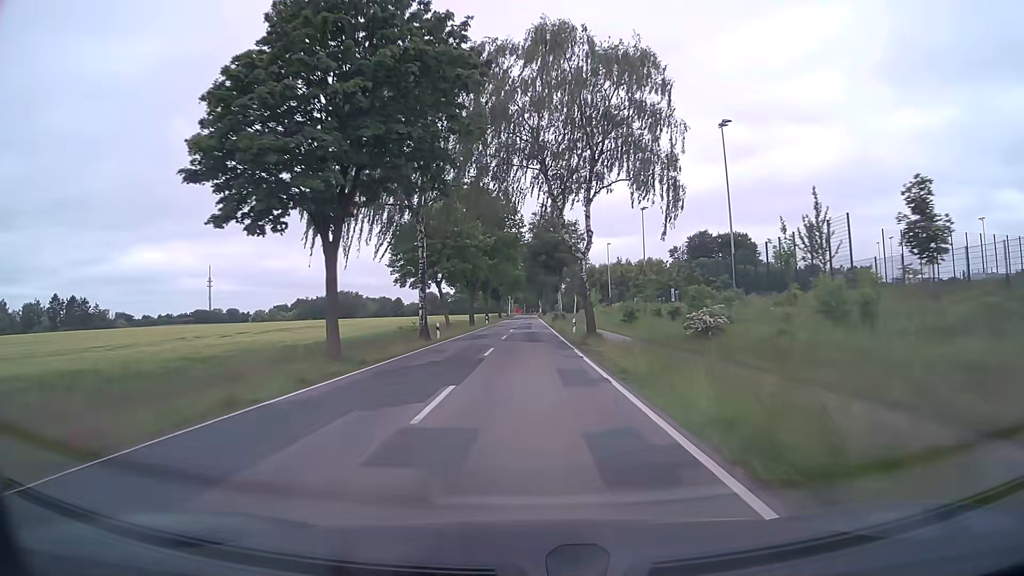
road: tertiary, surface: asphalt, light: Day
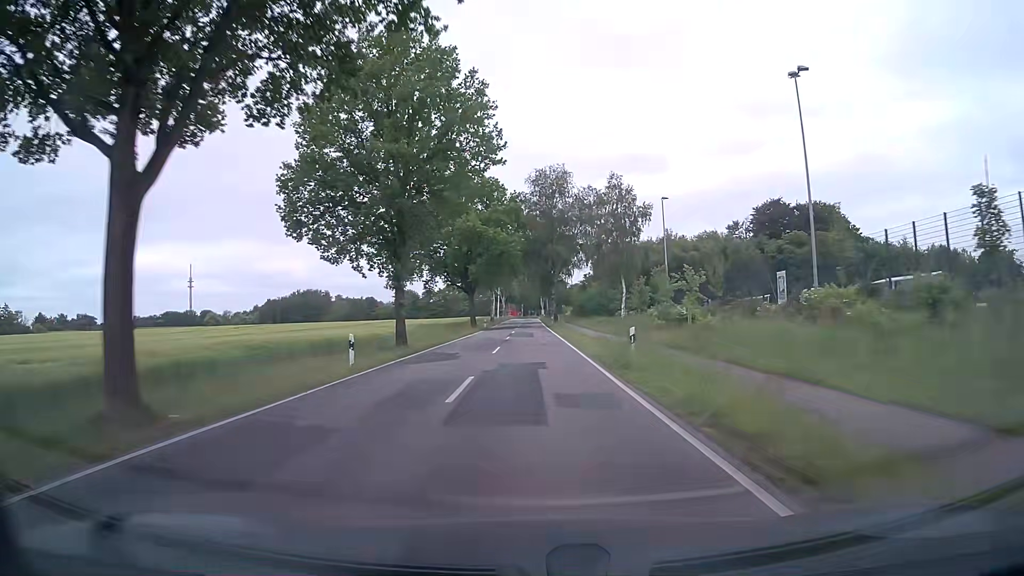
(-0.2, +61.8) m; 0°
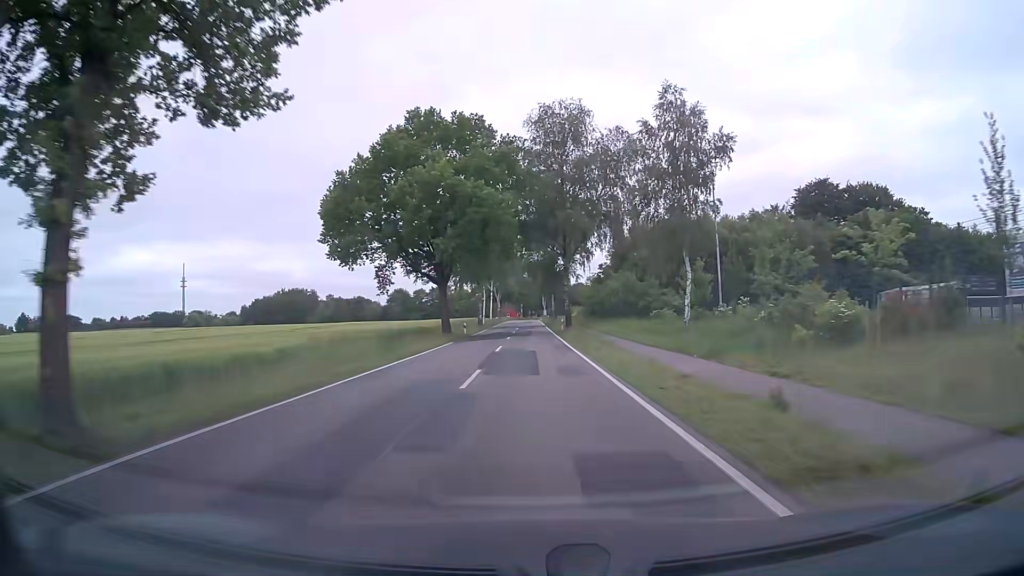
(0.0, +23.7) m; 0°
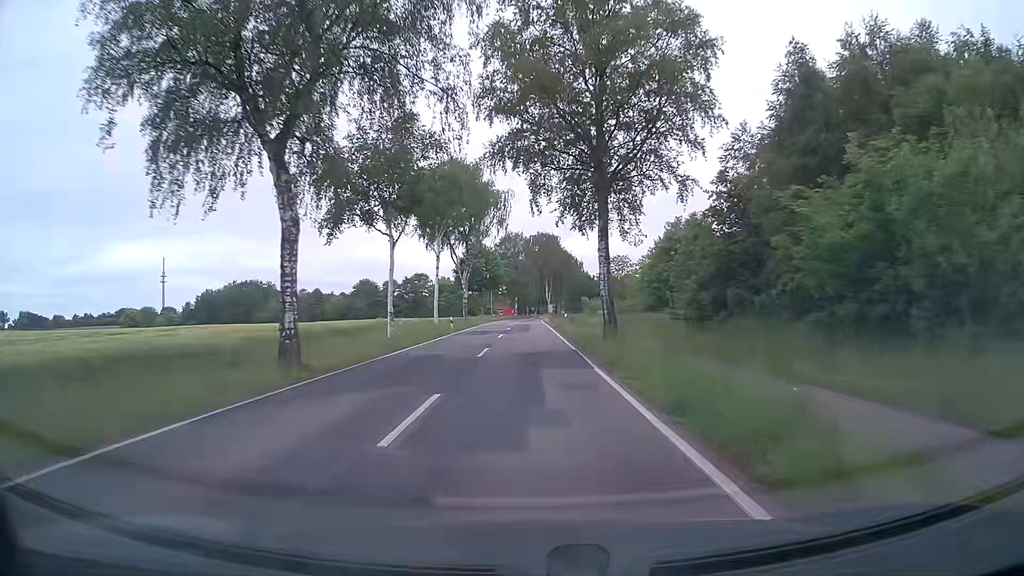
(+0.2, +56.9) m; 0°
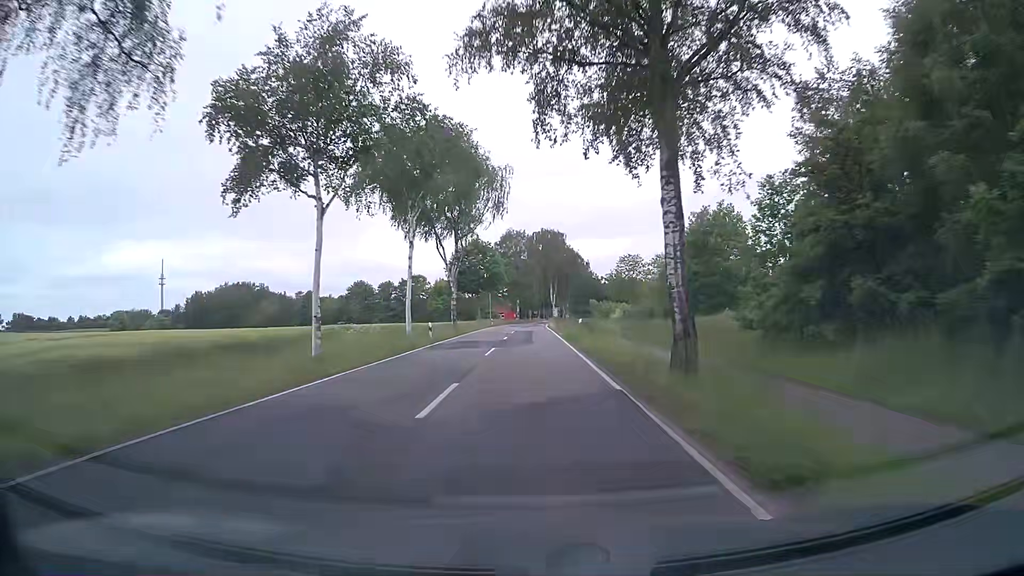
(+0.1, +10.8) m; 0°
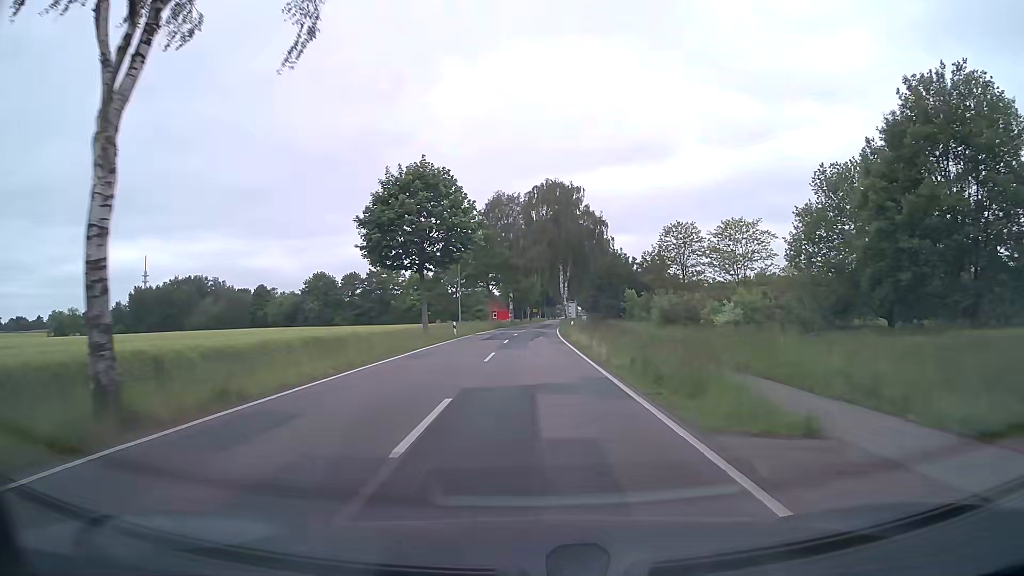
(-0.1, +40.9) m; 0°
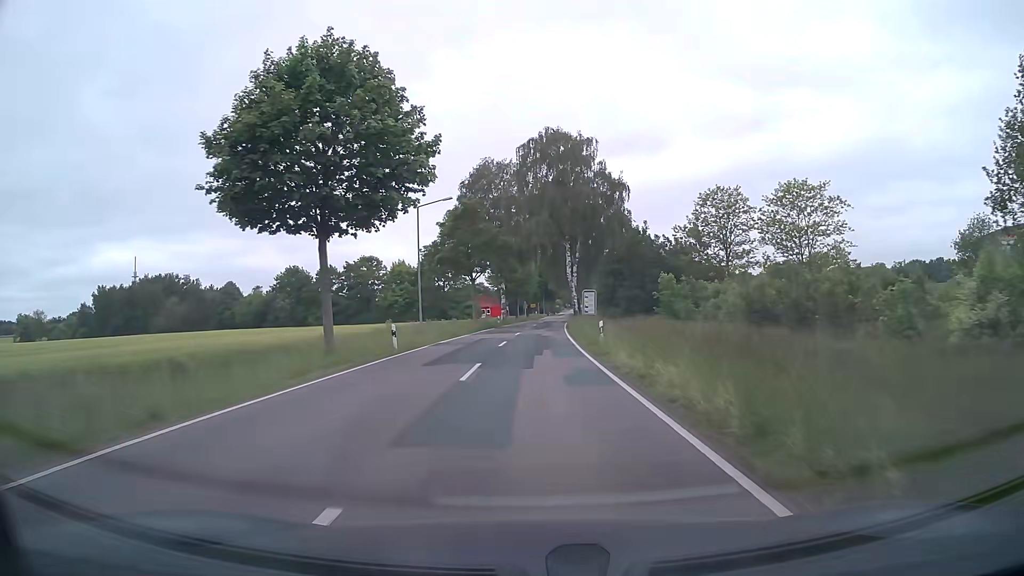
(+0.1, +19.0) m; +1°
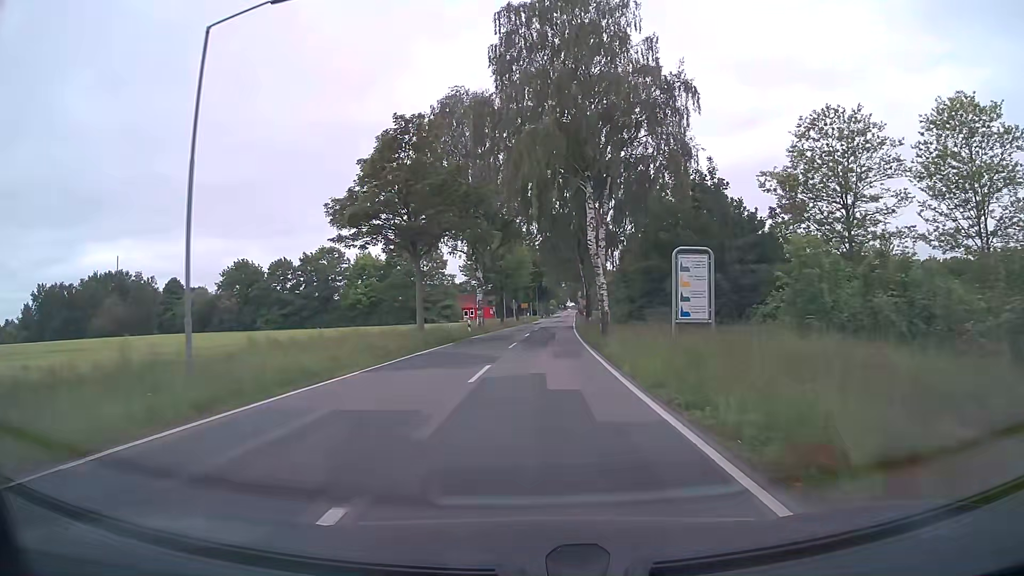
(+0.1, +25.5) m; 0°
(0, +10) (0, +20) (+1, +30) (+1, +40) (+2, +50) (+2, +60) (+3, +70) (+4, +80) (+4, +90) (+5, +100) m
